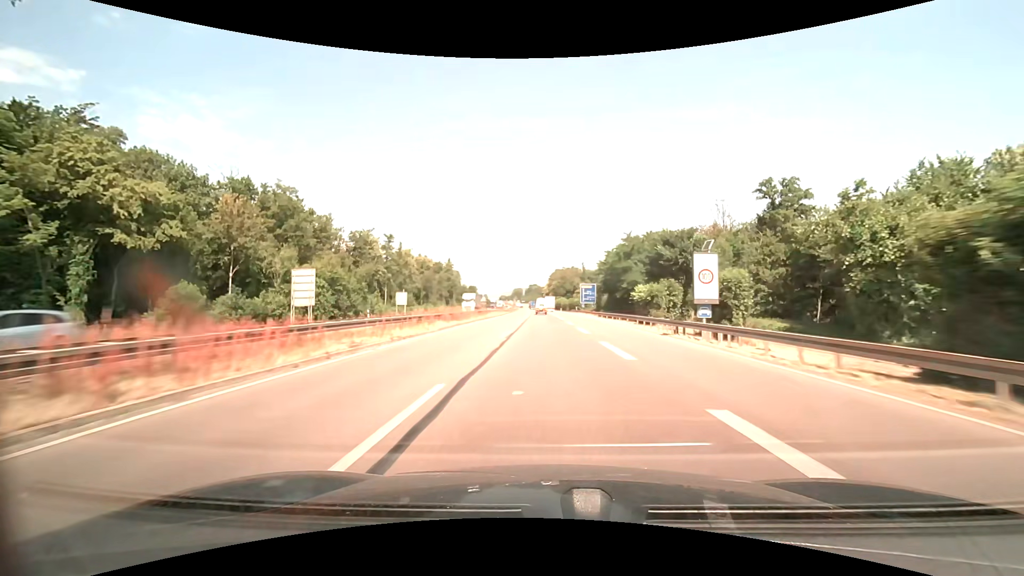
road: trunk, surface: asphalt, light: Day
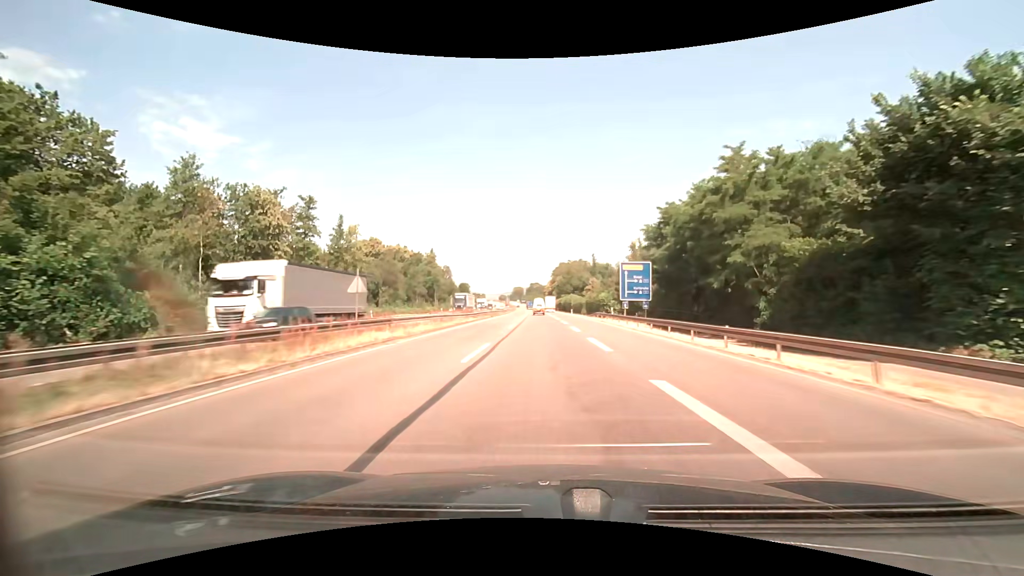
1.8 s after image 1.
(-0.1, +45.5) m; 0°
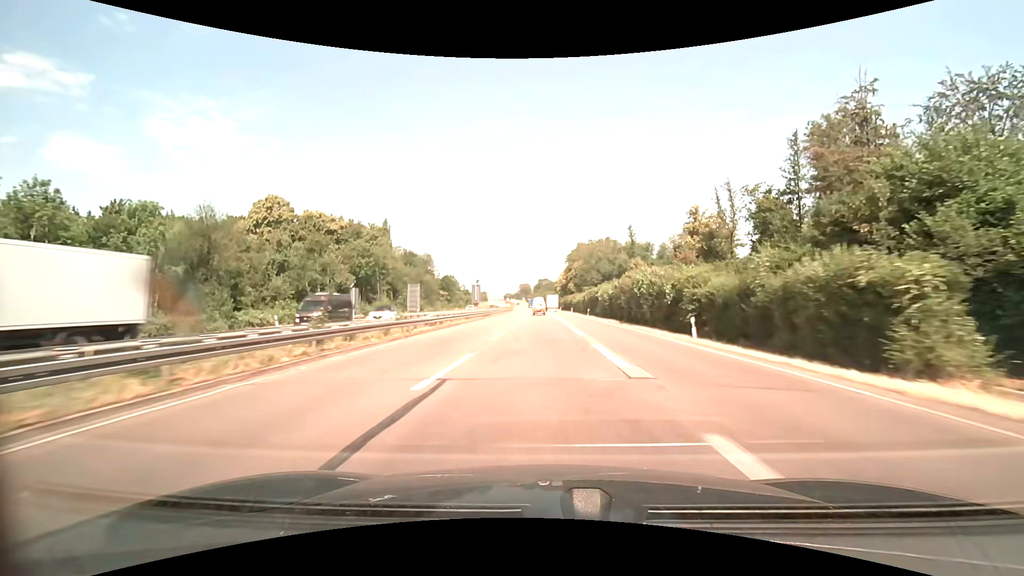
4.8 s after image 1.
(-0.6, +75.9) m; -1°
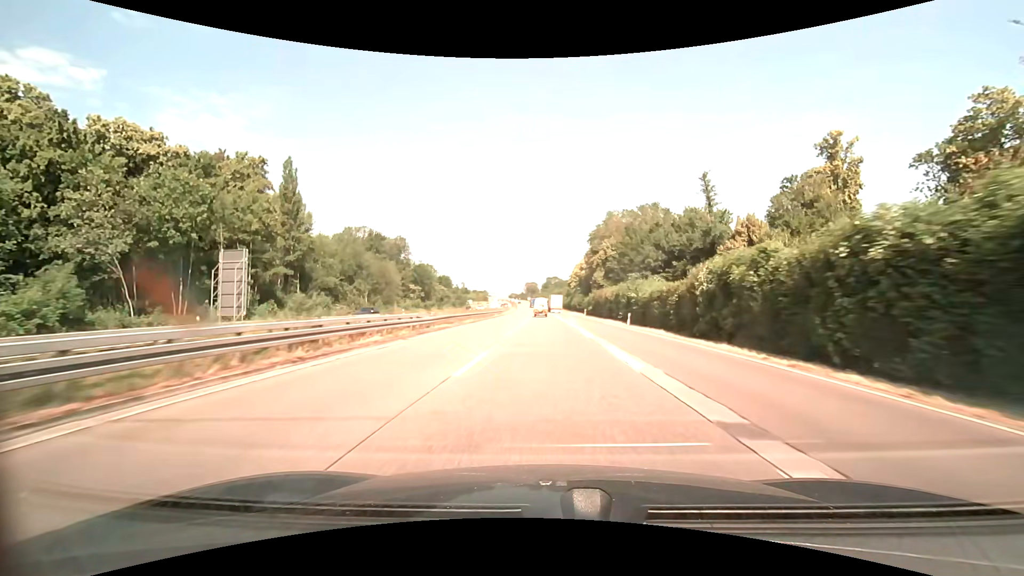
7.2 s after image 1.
(-0.7, +60.7) m; -1°
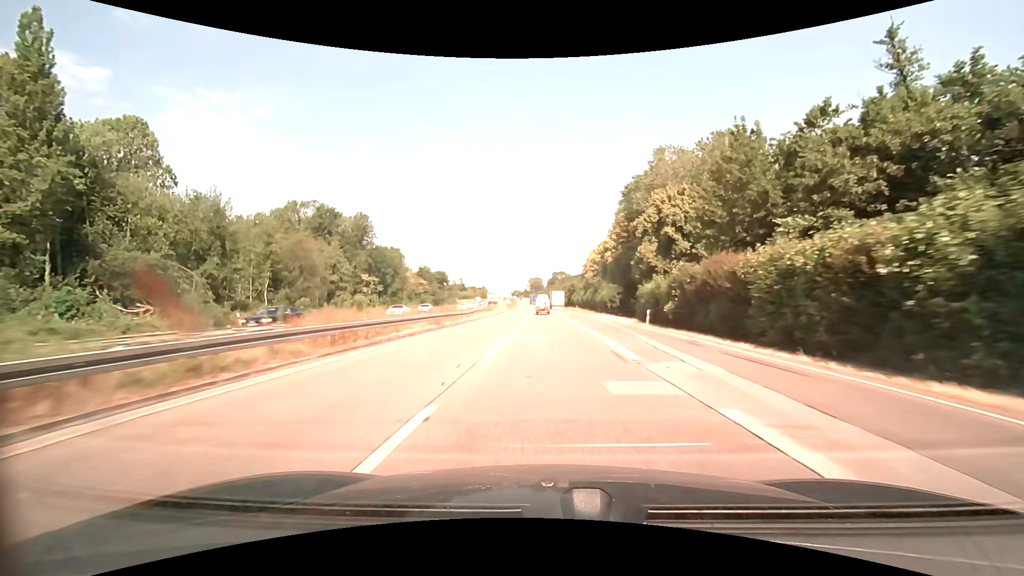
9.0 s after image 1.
(-0.3, +45.4) m; -1°
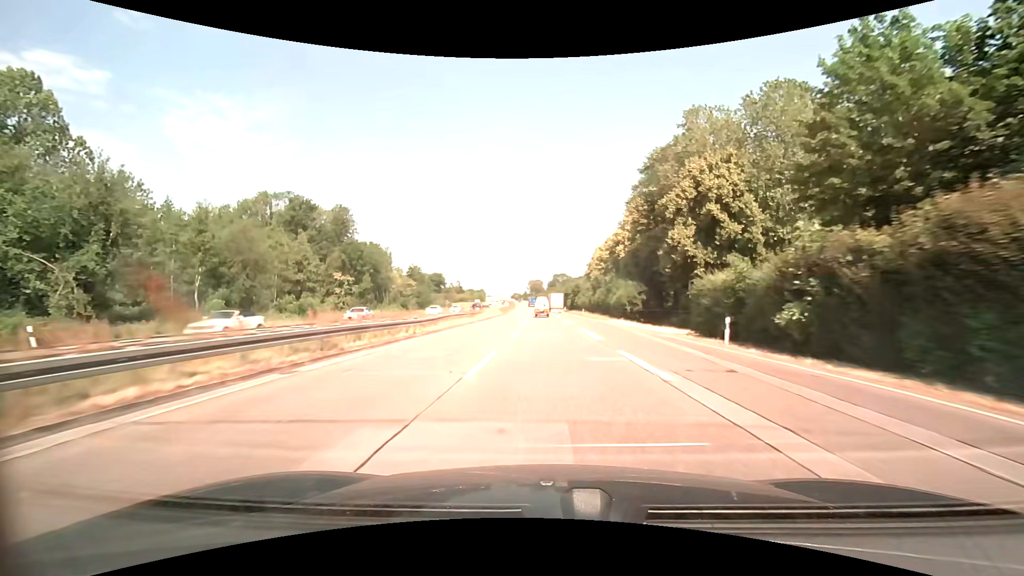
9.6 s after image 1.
(0.0, +15.0) m; 0°
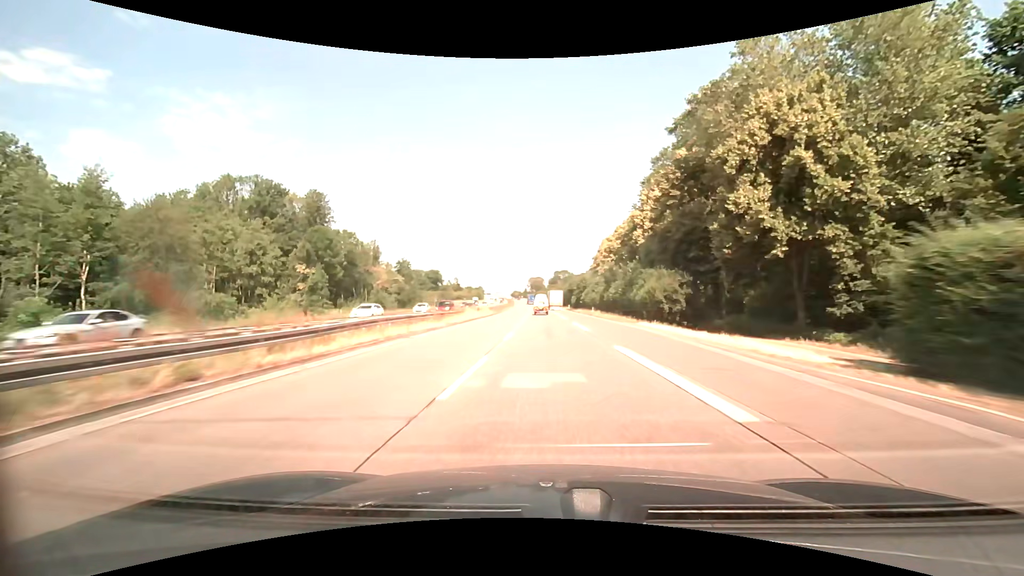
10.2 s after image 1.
(0.0, +14.9) m; 0°
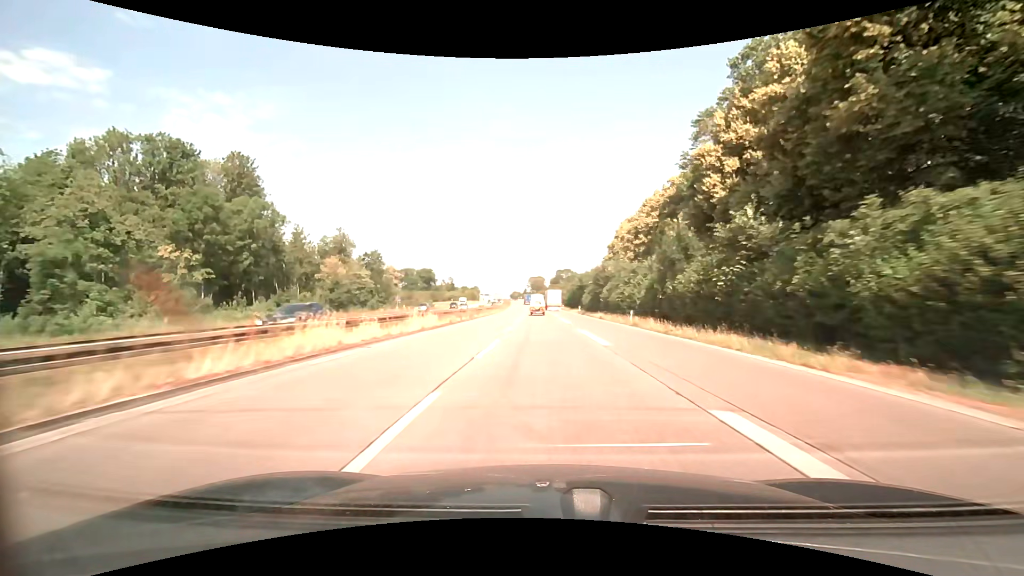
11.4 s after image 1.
(0.0, +29.5) m; 0°
(0, +10) (0, +20) (0, +30) (0, +40) (0, +50) (-1, +60) (-1, +70) (-1, +80) (-1, +90) (-2, +100) m
